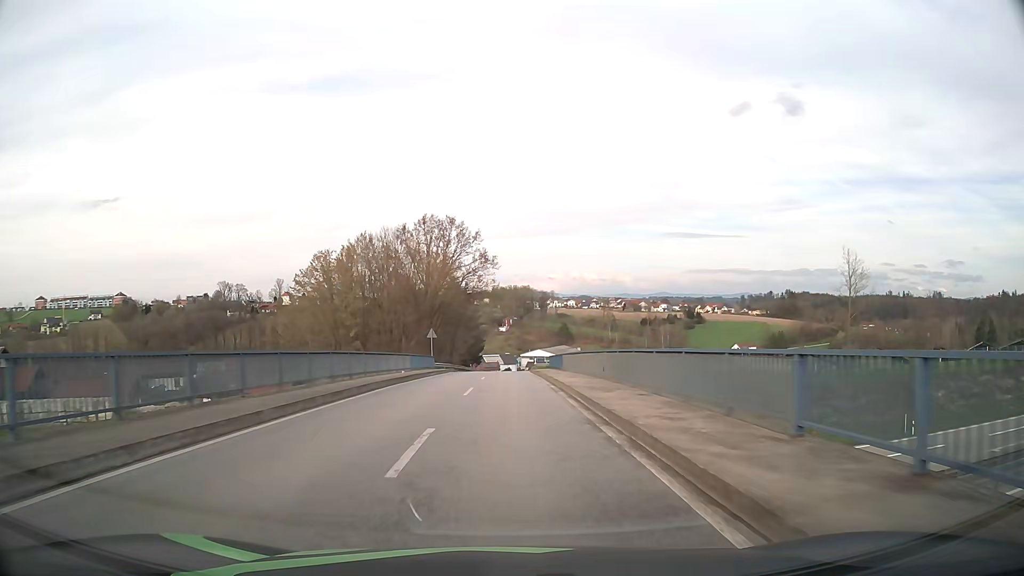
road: tertiary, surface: asphalt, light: Day
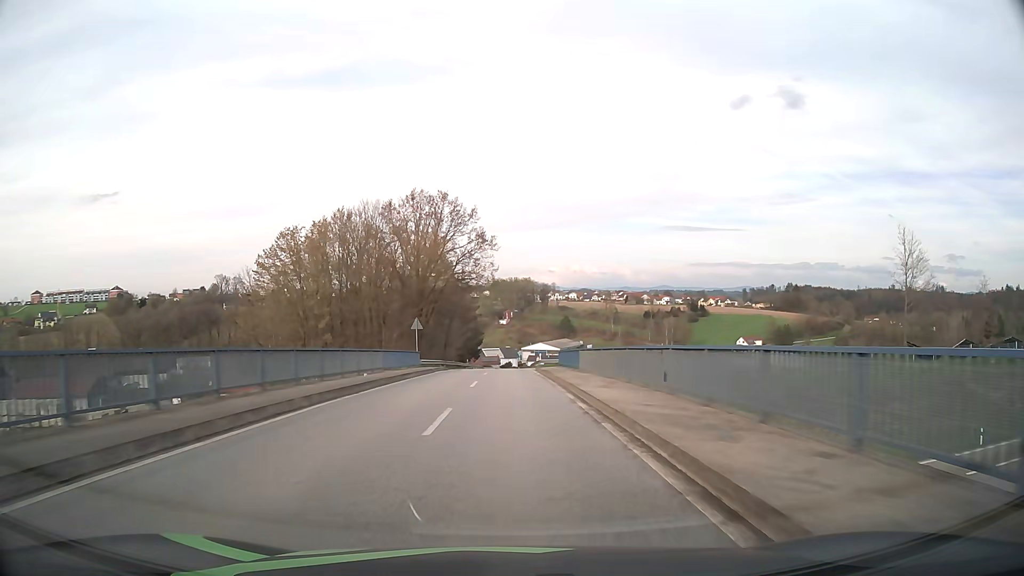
(0.0, +9.2) m; 0°
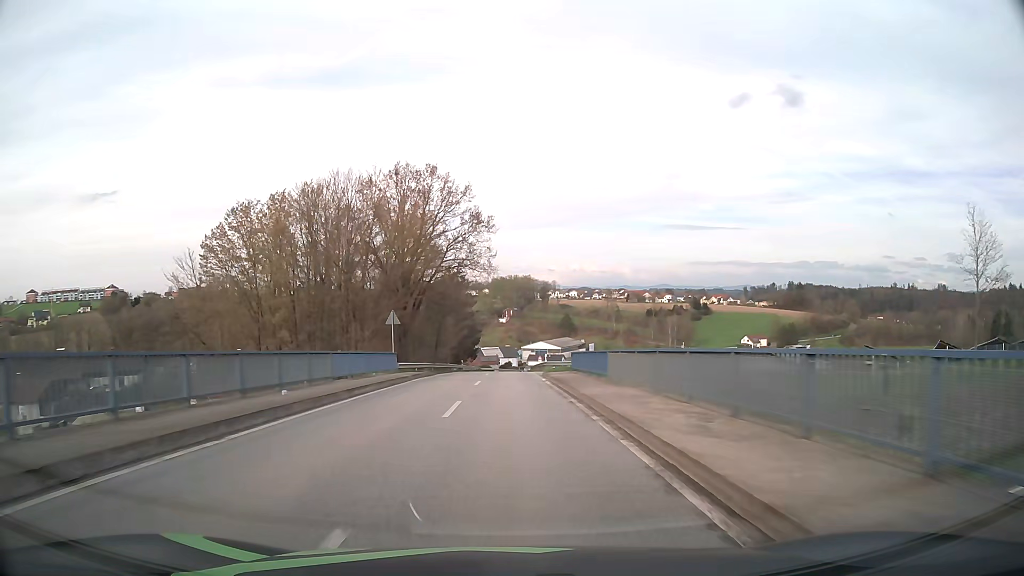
(0.0, +9.2) m; 0°
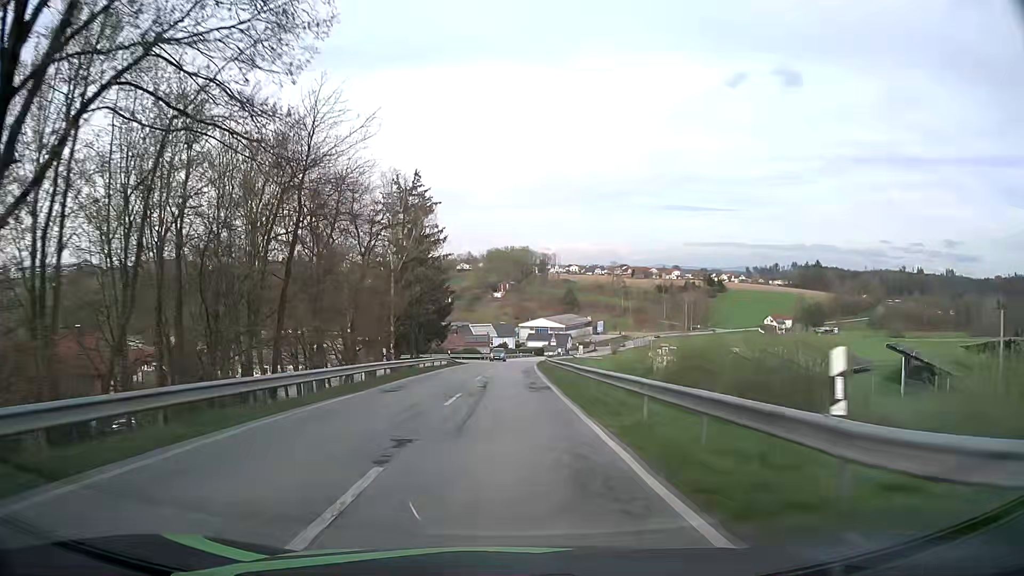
(+0.1, +46.0) m; 0°
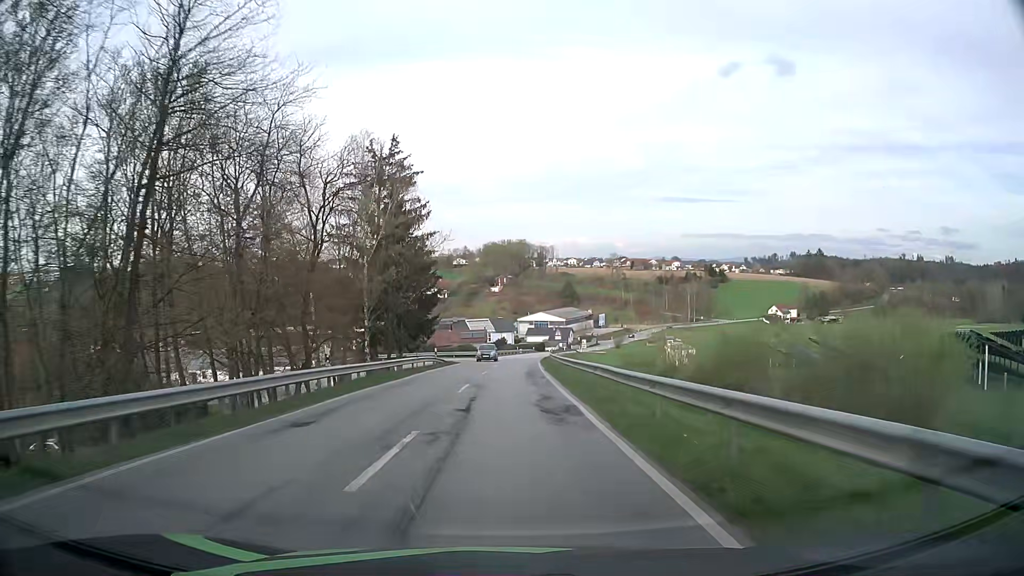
(+0.1, +9.4) m; +1°
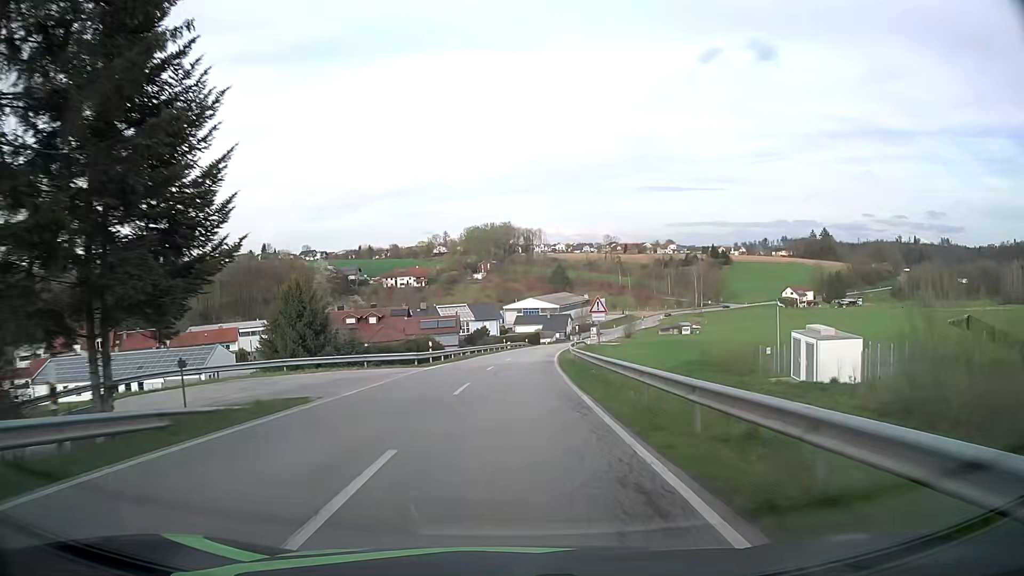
(+0.2, +38.8) m; +1°
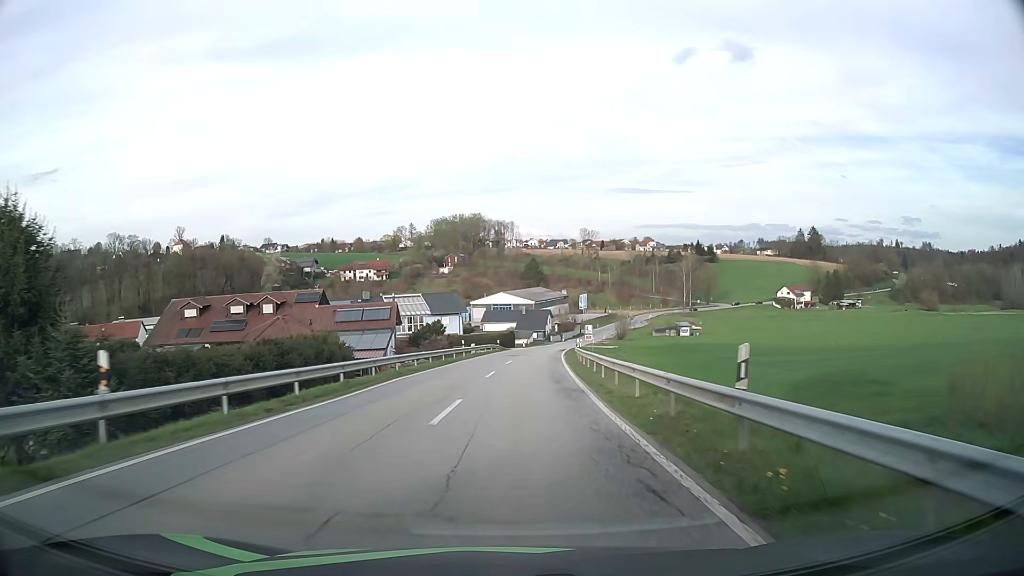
(+0.5, +29.6) m; +2°
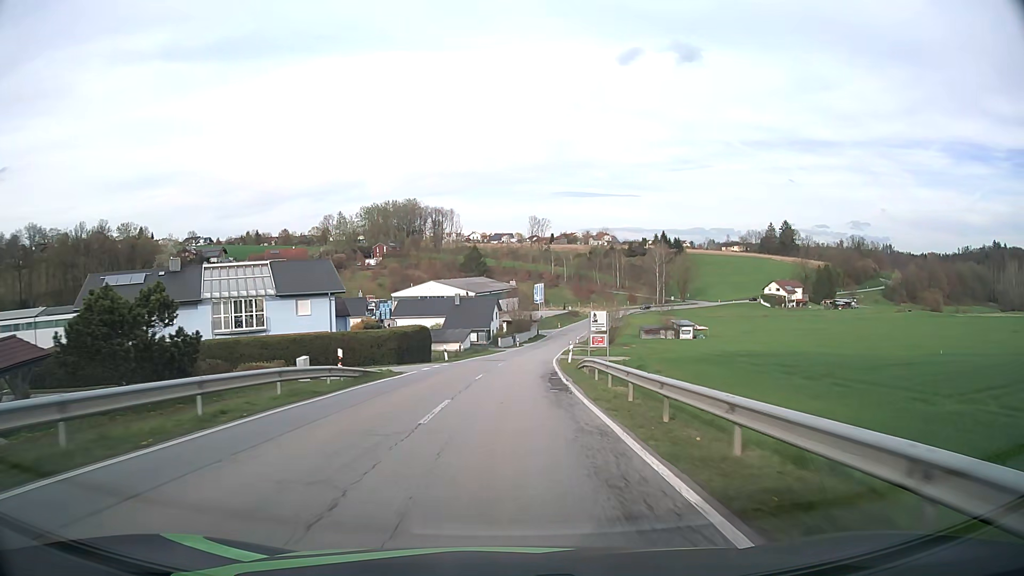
(+2.3, +48.5) m; +5°
(0, +10) (0, +20) (+1, +30) (+1, +40) (+2, +50) (+3, +60) (+4, +70) (+5, +80) (+6, +90) (+8, +100) m
